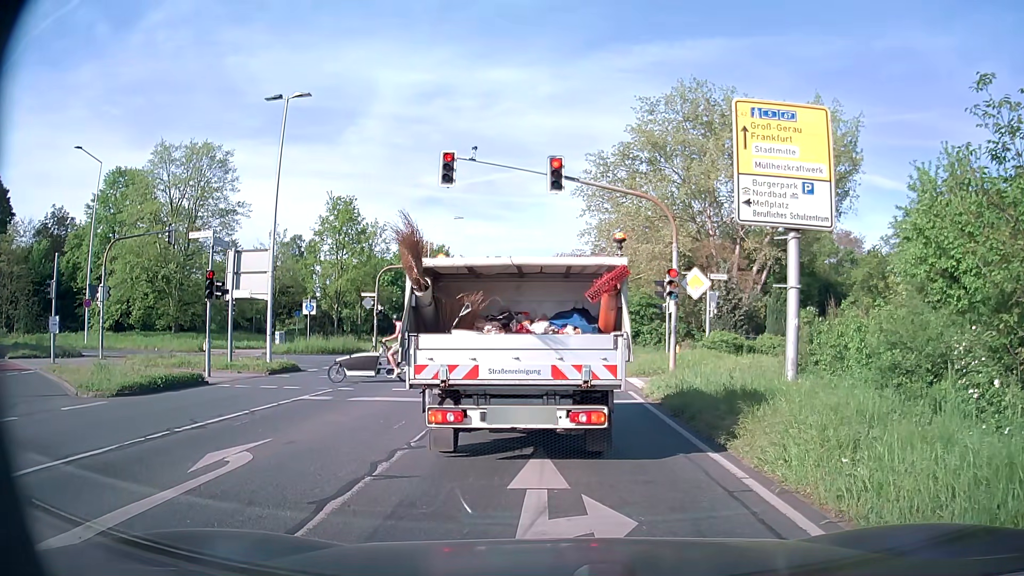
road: secondary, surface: asphalt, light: Day
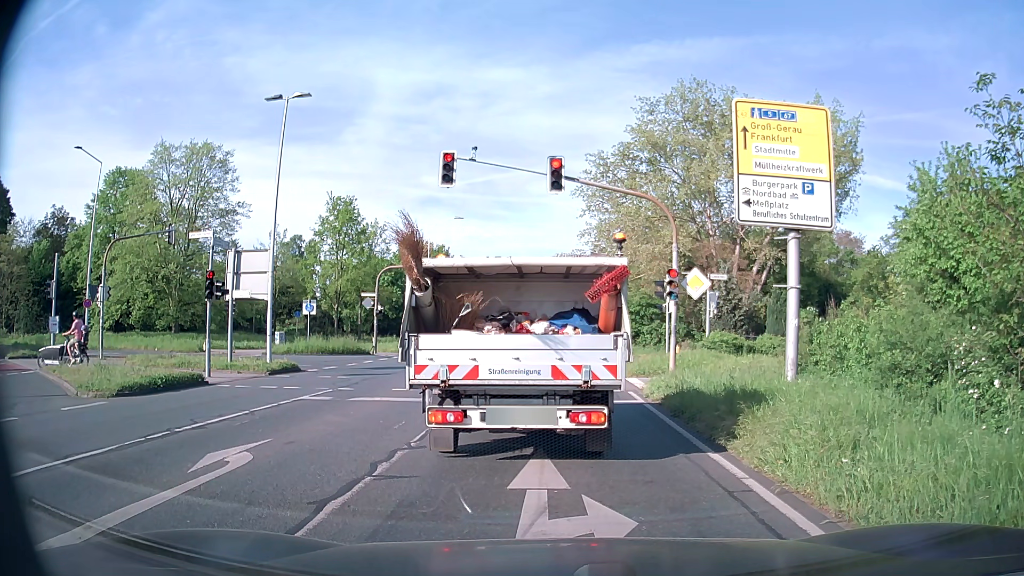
(0.0, 0.0) m; 0°
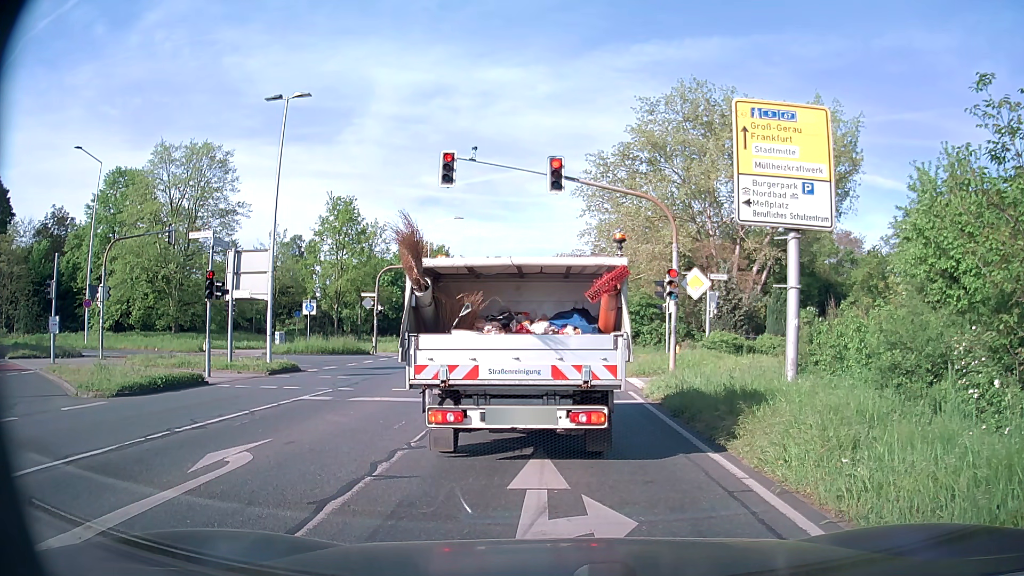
(0.0, 0.0) m; 0°
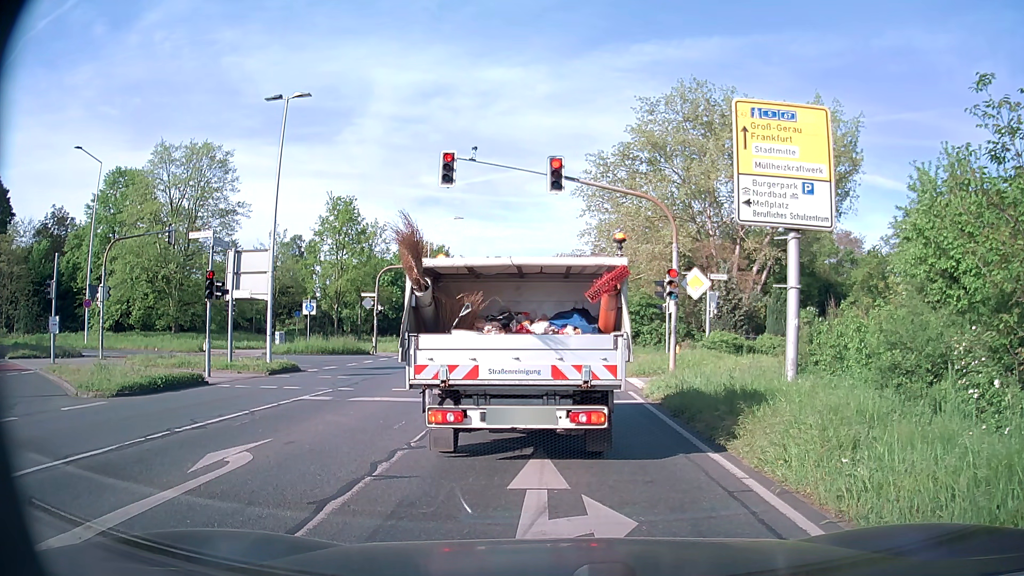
(0.0, 0.0) m; 0°
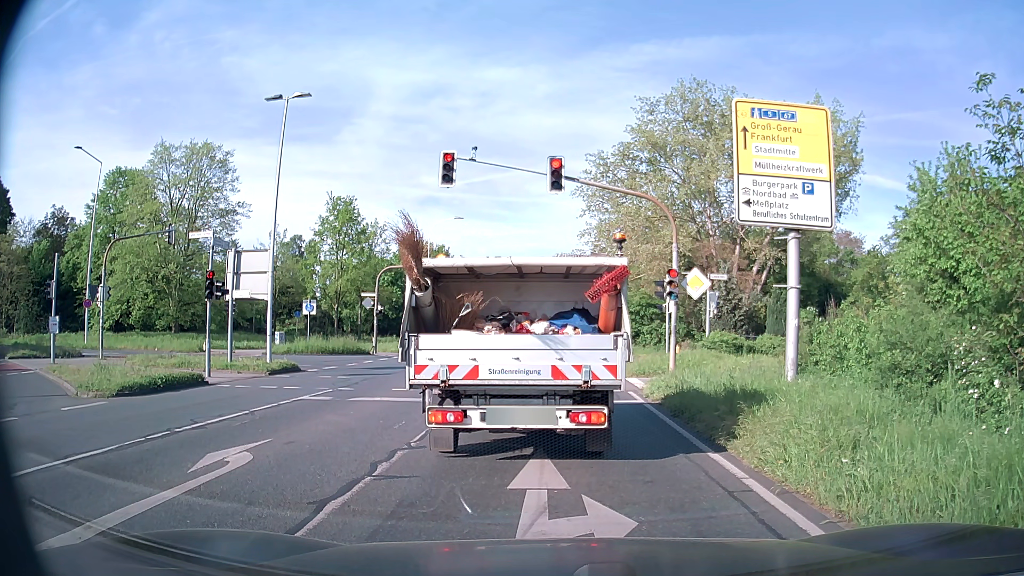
(0.0, 0.0) m; 0°
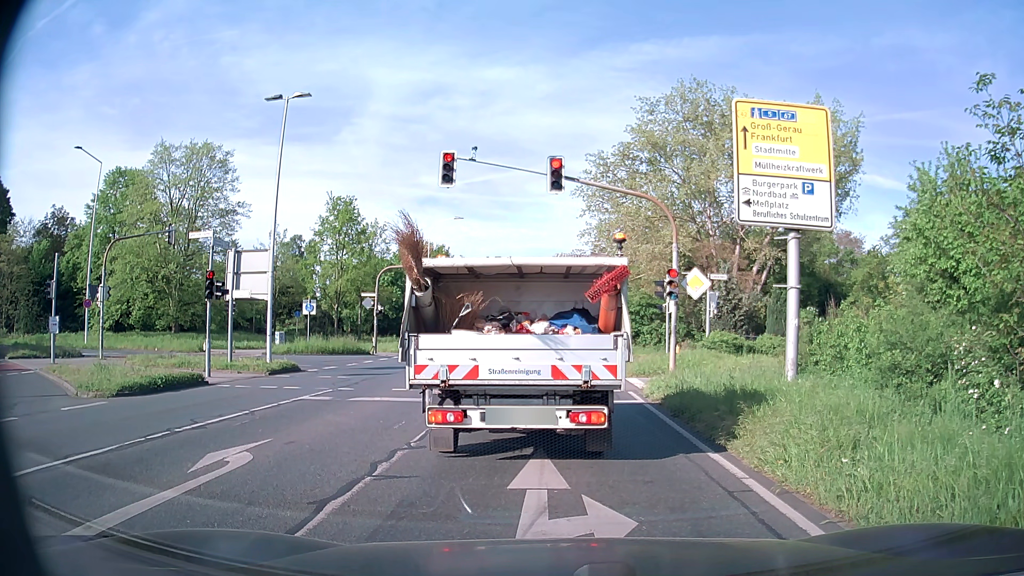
(0.0, 0.0) m; 0°
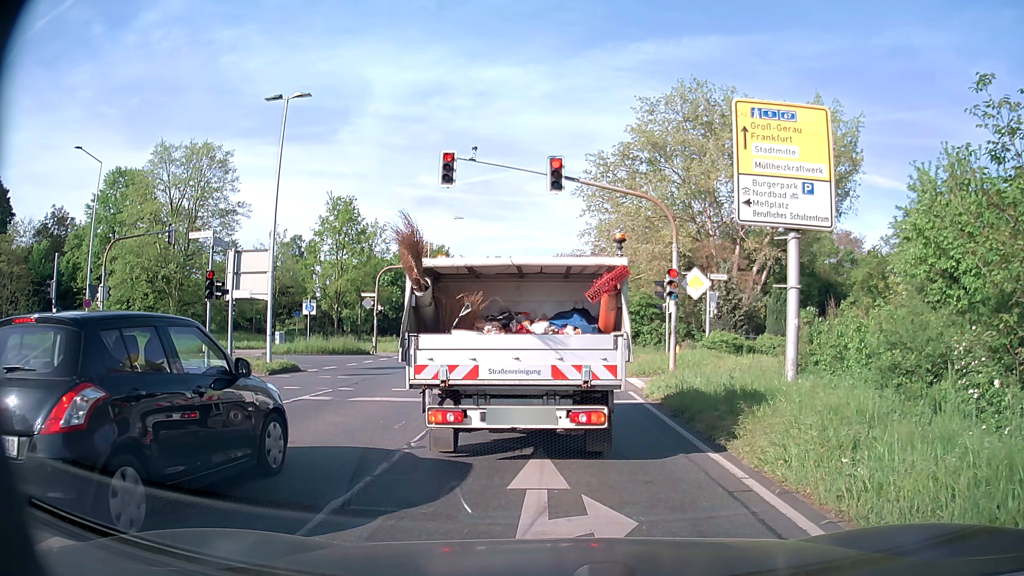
(0.0, 0.0) m; 0°
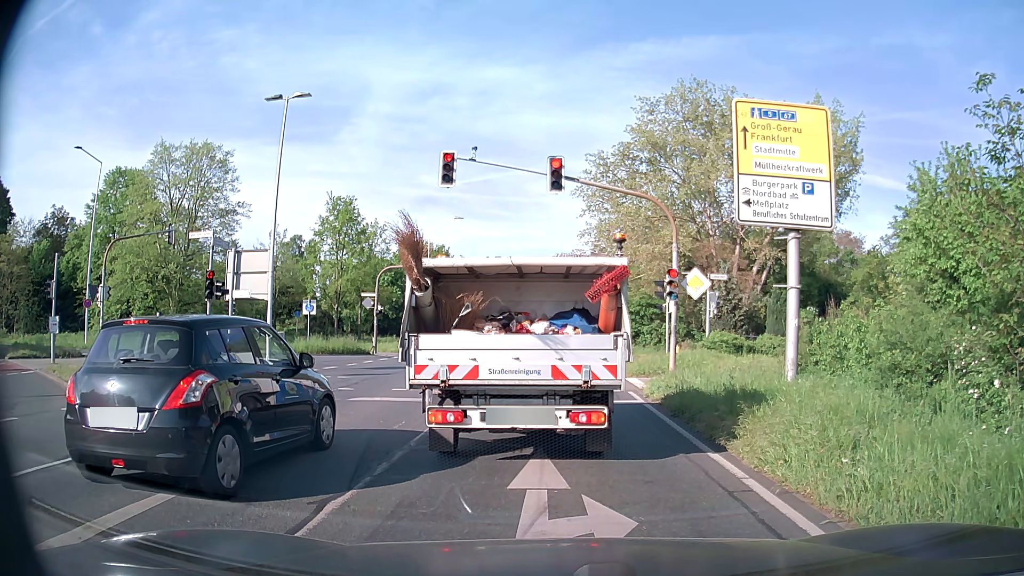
(0.0, 0.0) m; 0°
(0, +10) (0, +20) (0, +30) (0, +40) (0, +50) (0, +60) (0, +70) (-1, +80) (-1, +90) (-2, +100) m
